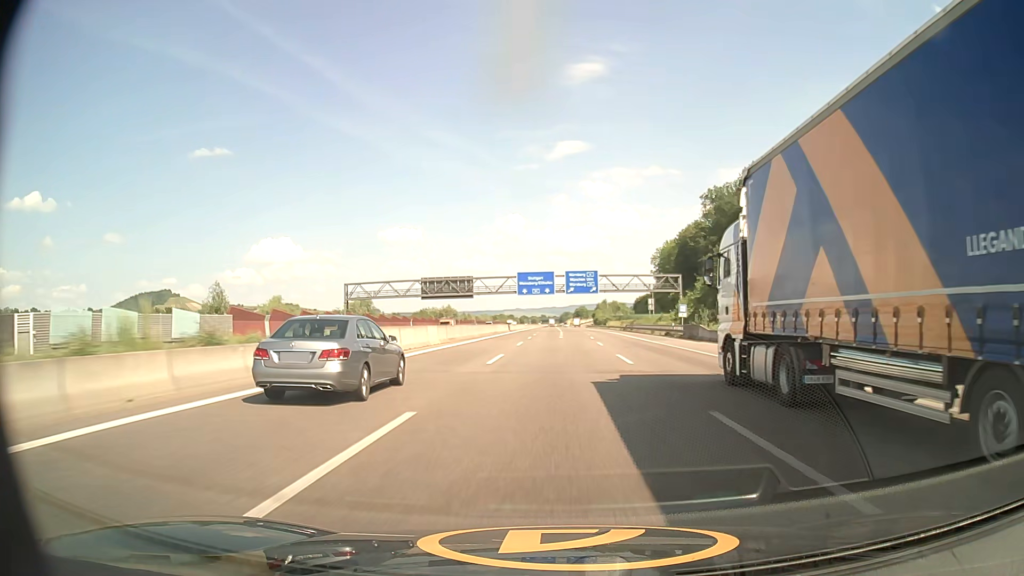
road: motorway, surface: asphalt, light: Day
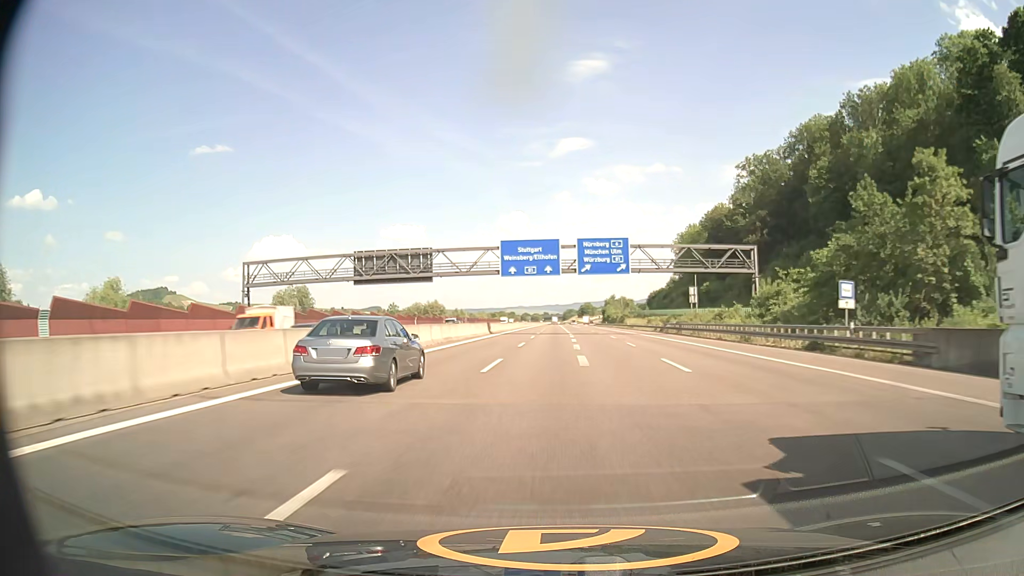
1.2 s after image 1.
(-0.2, +39.7) m; 0°
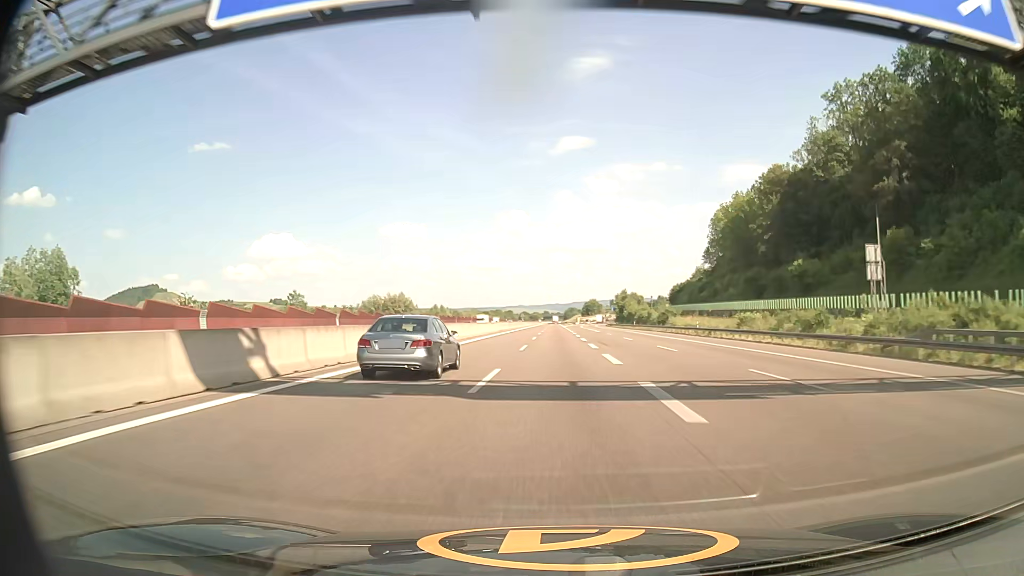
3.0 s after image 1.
(-0.1, +58.9) m; 0°
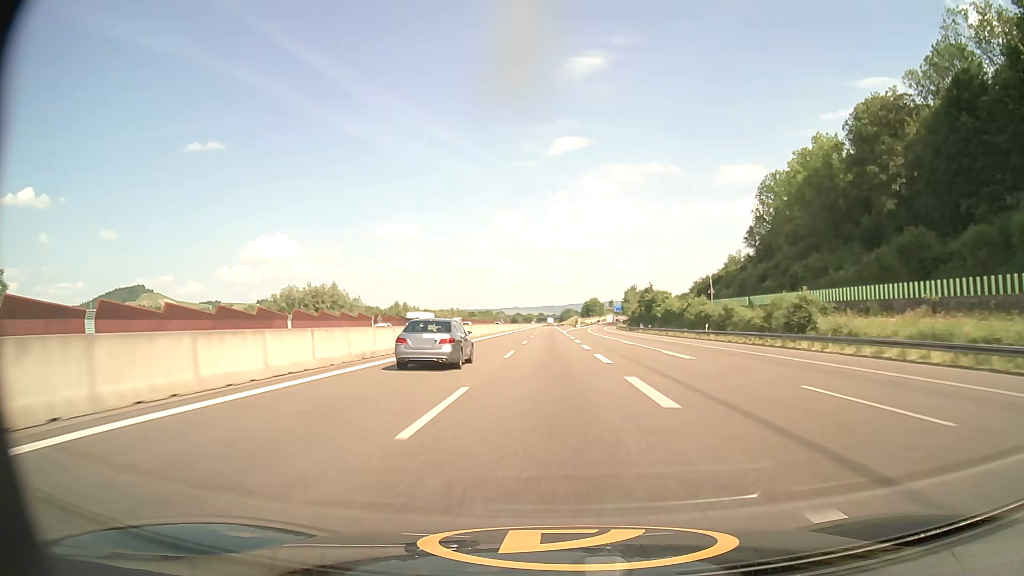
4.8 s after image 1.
(+0.3, +58.1) m; 0°
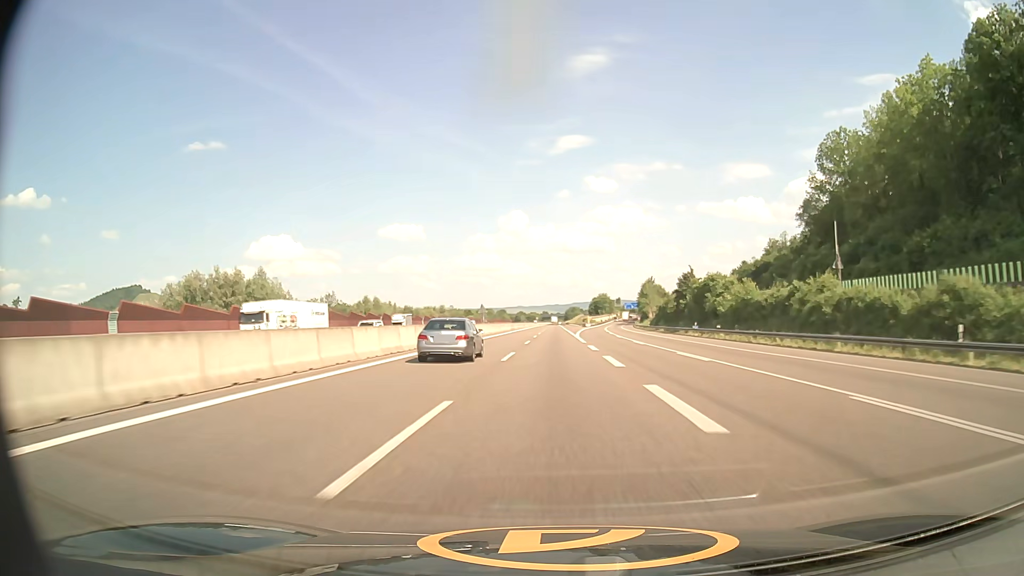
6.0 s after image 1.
(-0.1, +38.4) m; 0°
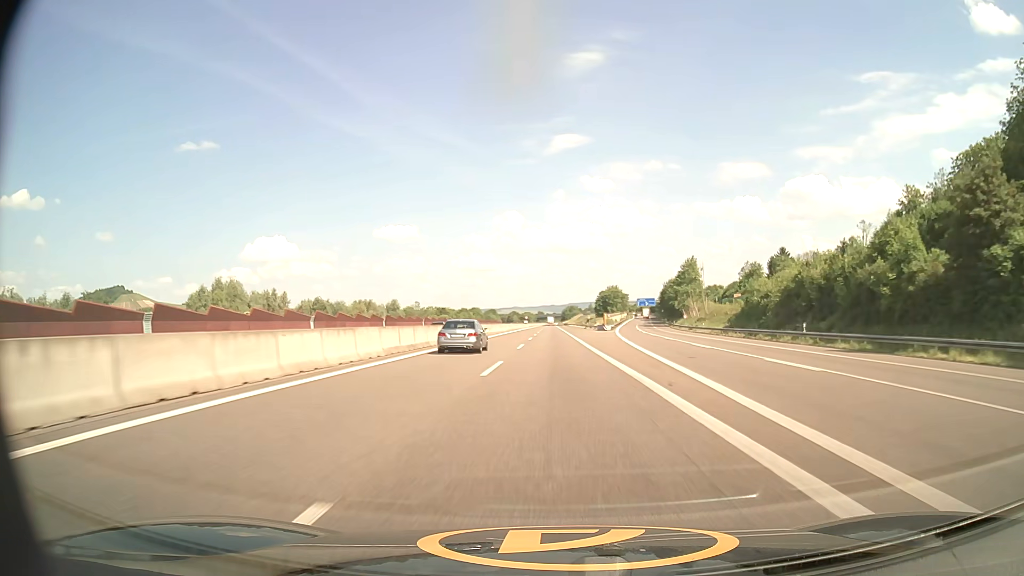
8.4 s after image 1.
(0.0, +76.6) m; 0°
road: motorway_link
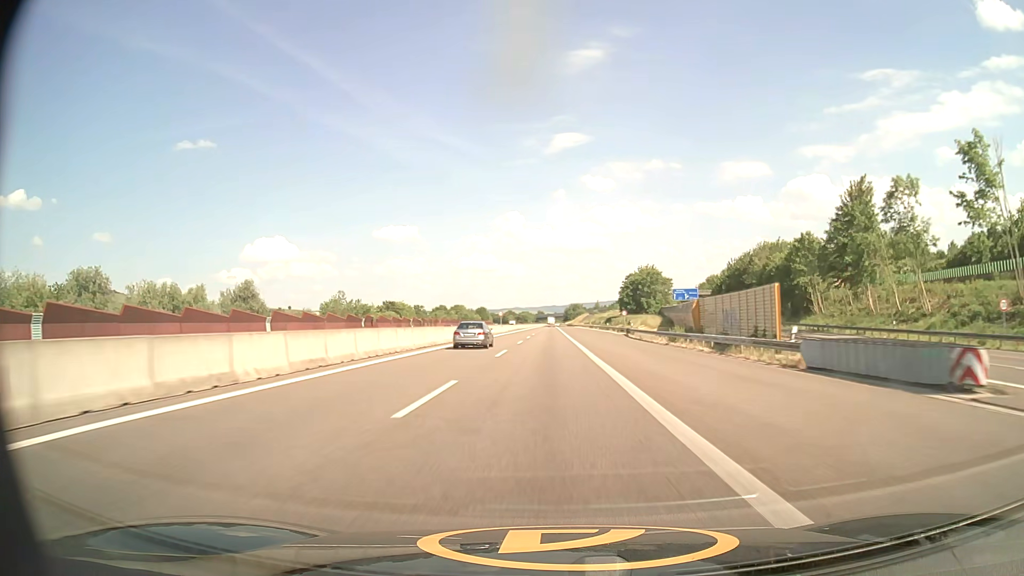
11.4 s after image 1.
(+0.2, +96.4) m; 0°
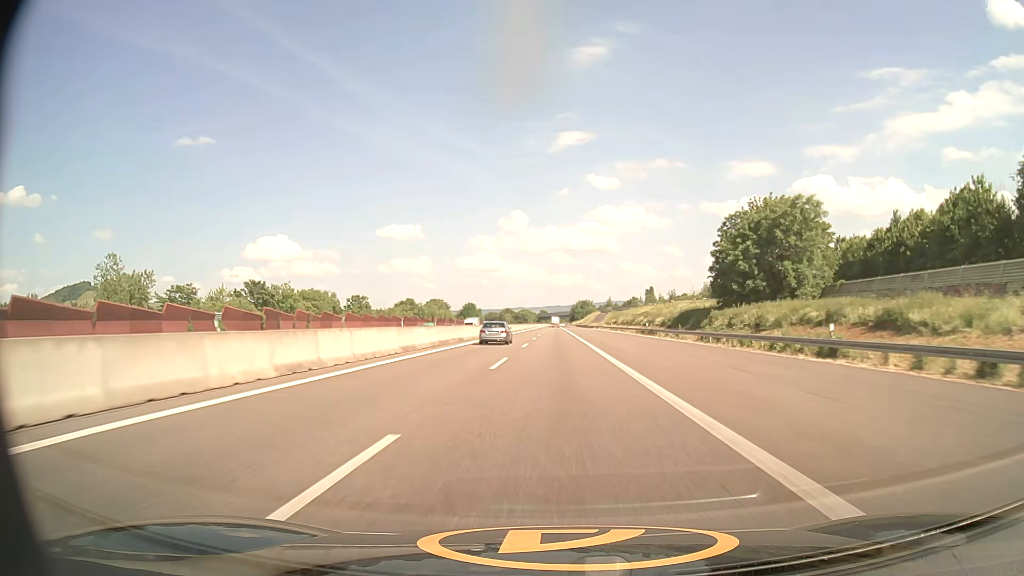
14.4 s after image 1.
(-0.5, +96.5) m; 0°
(0, +10) (0, +20) (0, +30) (0, +40) (0, +50) (0, +60) (0, +70) (0, +80) (0, +90) (0, +100) m
